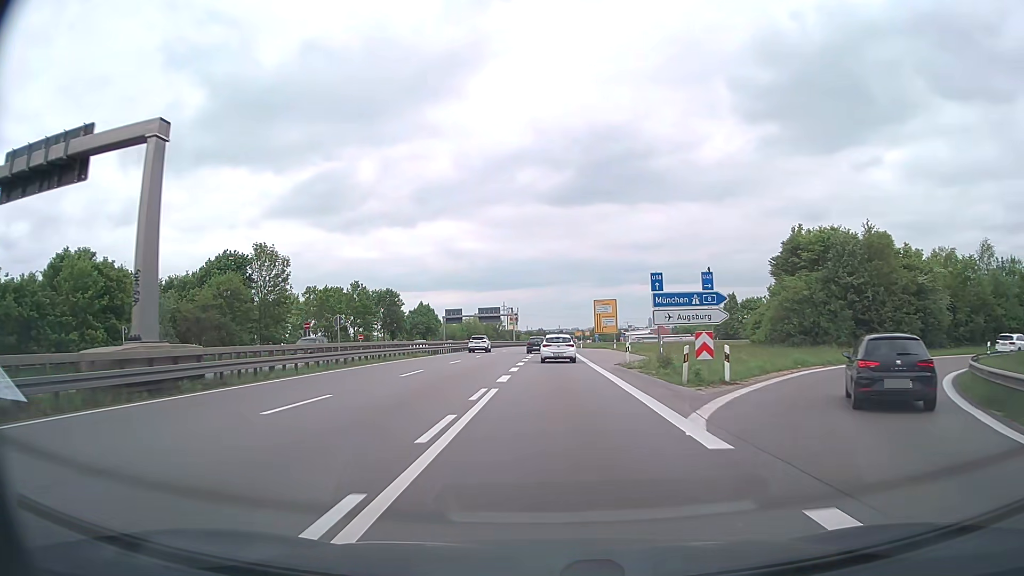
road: trunk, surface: asphalt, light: Day
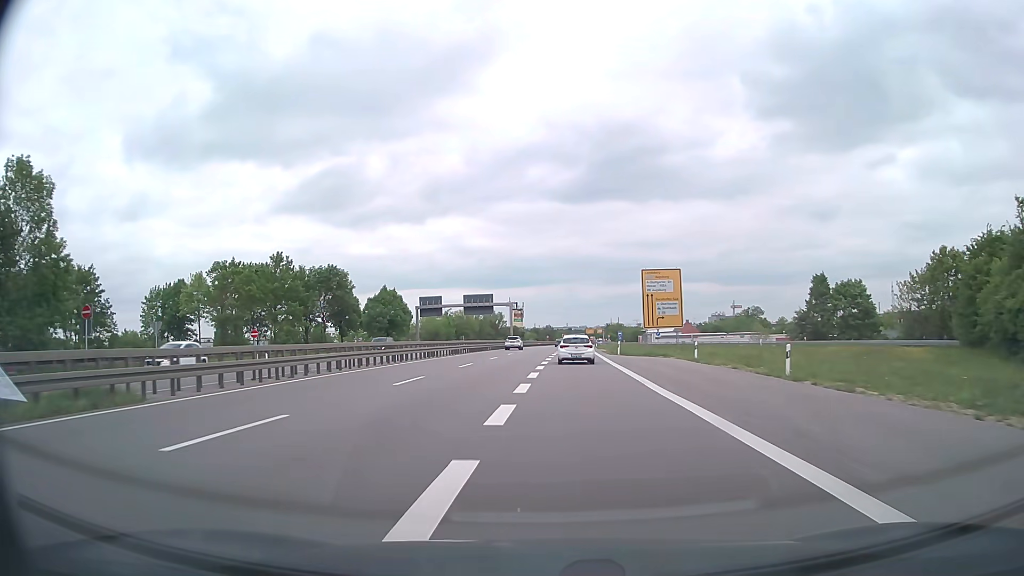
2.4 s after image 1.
(0.0, +40.4) m; -1°
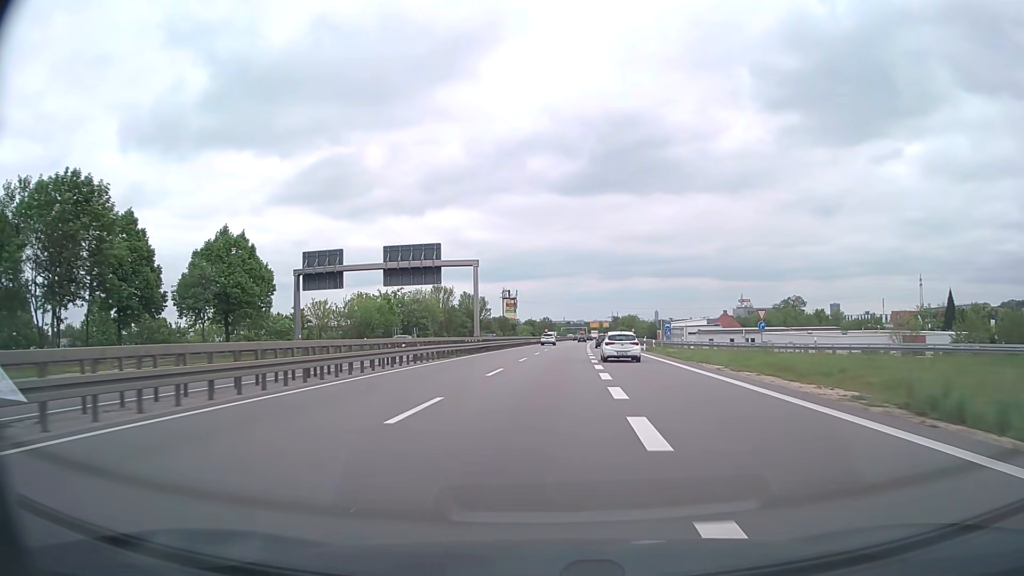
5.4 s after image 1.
(-0.2, +56.8) m; 0°
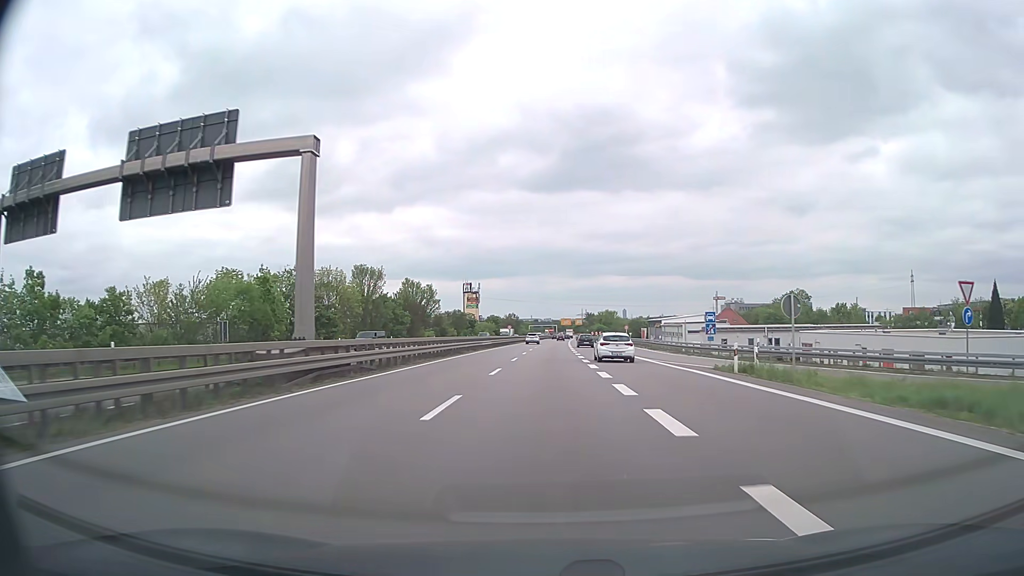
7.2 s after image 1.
(+0.7, +35.1) m; +3°
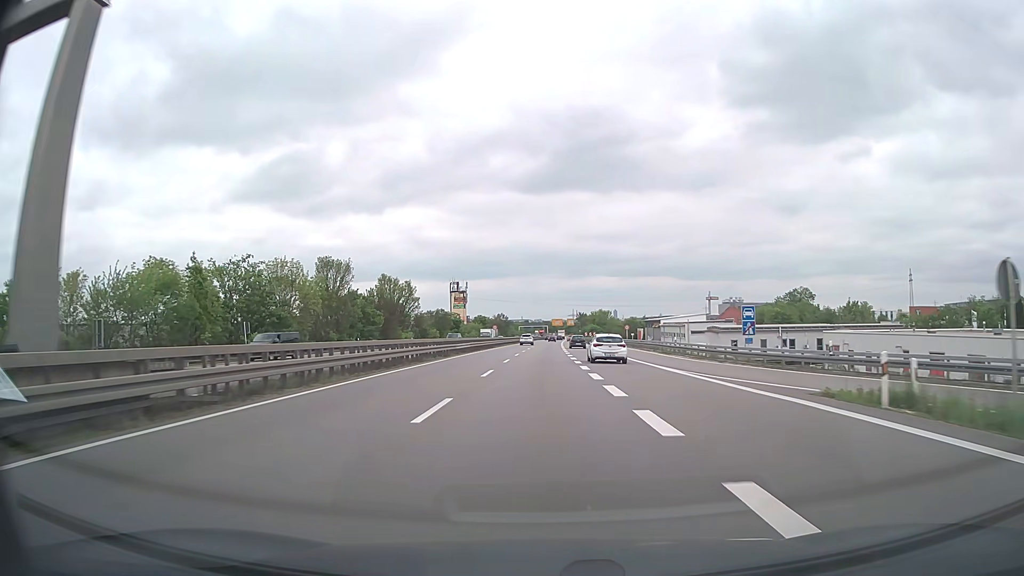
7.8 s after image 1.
(+0.1, +11.8) m; +1°
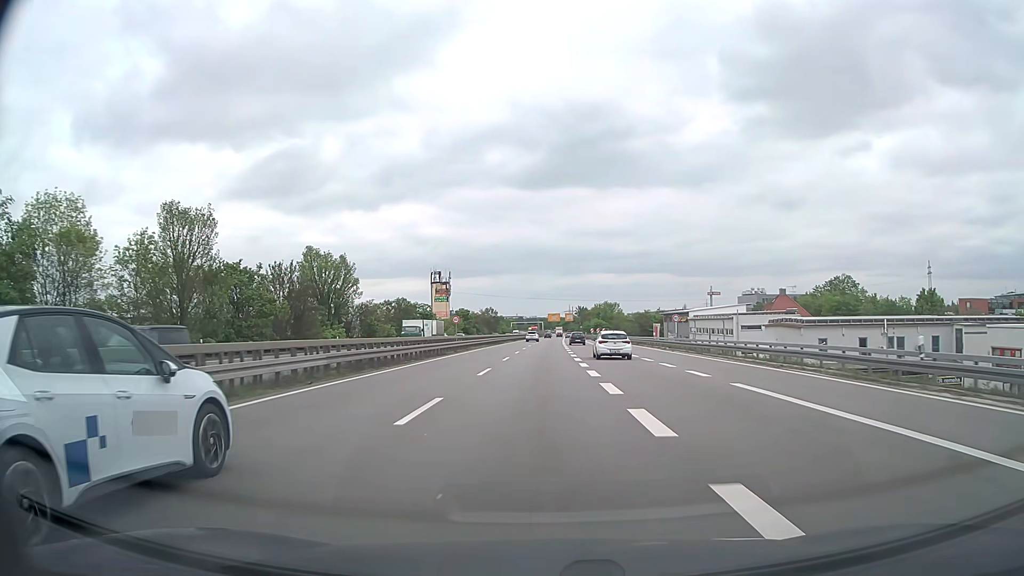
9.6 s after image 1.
(0.0, +36.3) m; 0°
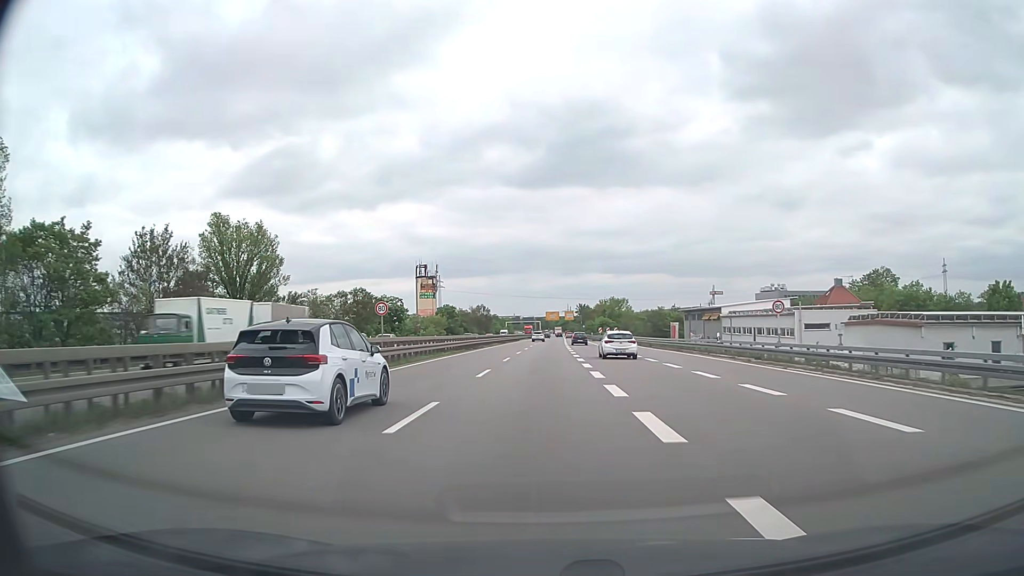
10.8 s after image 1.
(+0.1, +24.6) m; 0°
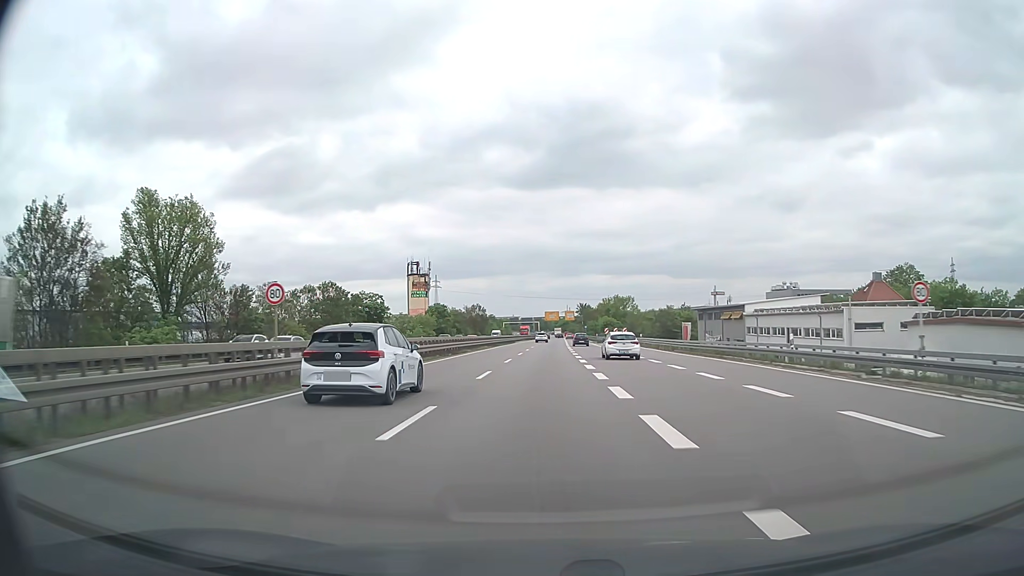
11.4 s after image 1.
(0.0, +12.4) m; 0°
